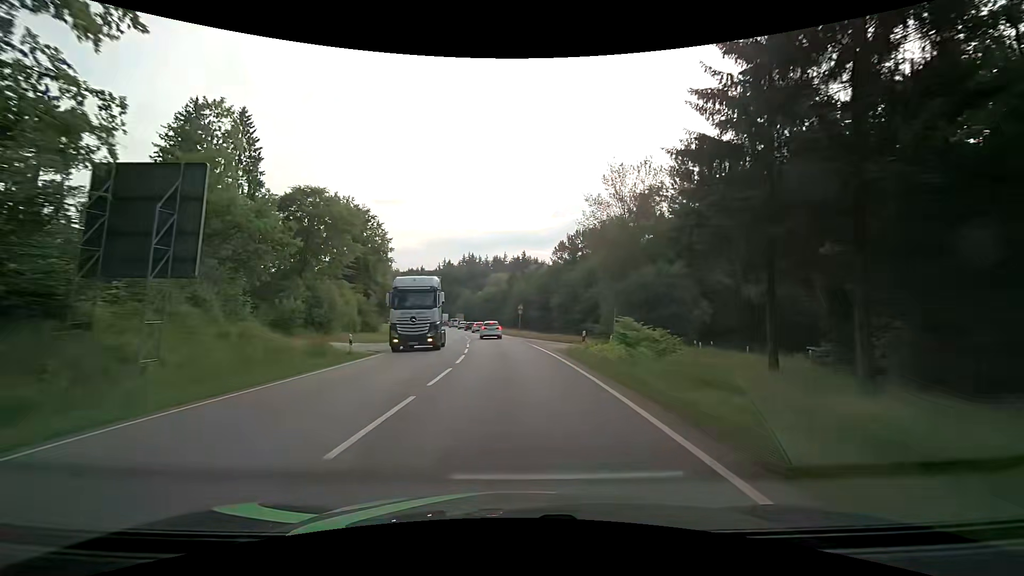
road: secondary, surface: asphalt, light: Day
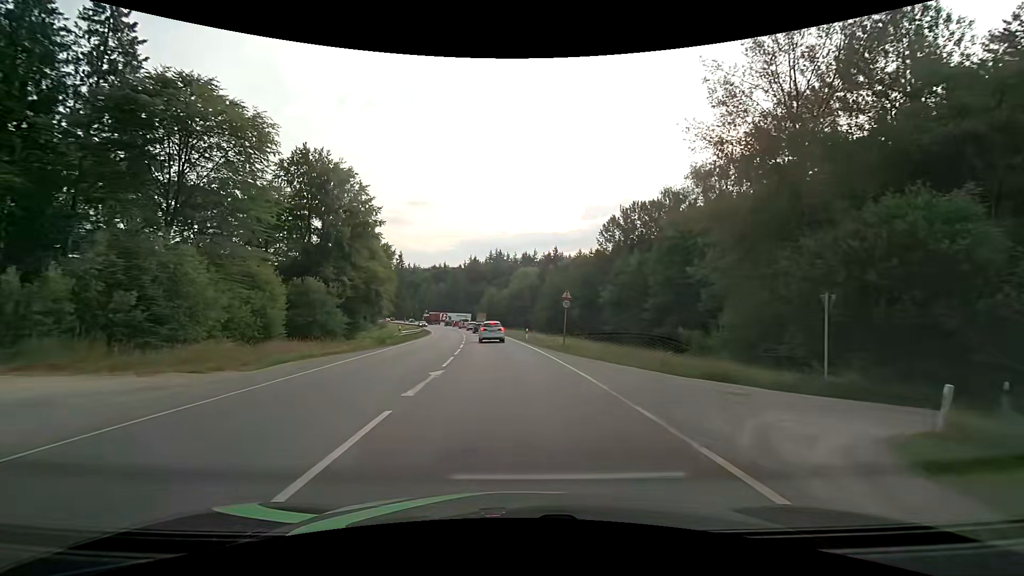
(-0.7, +25.2) m; -3°
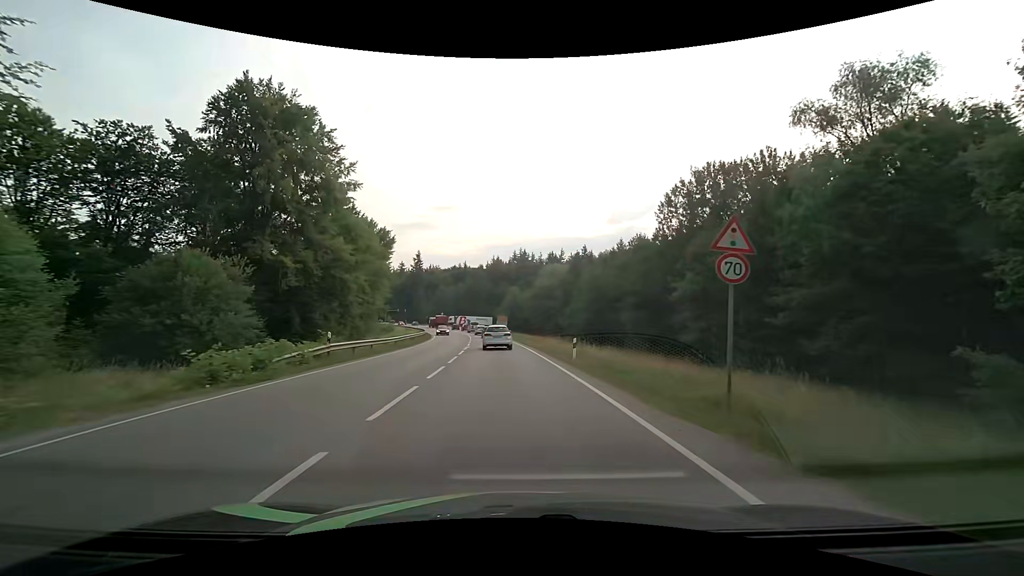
(-0.5, +20.2) m; -3°
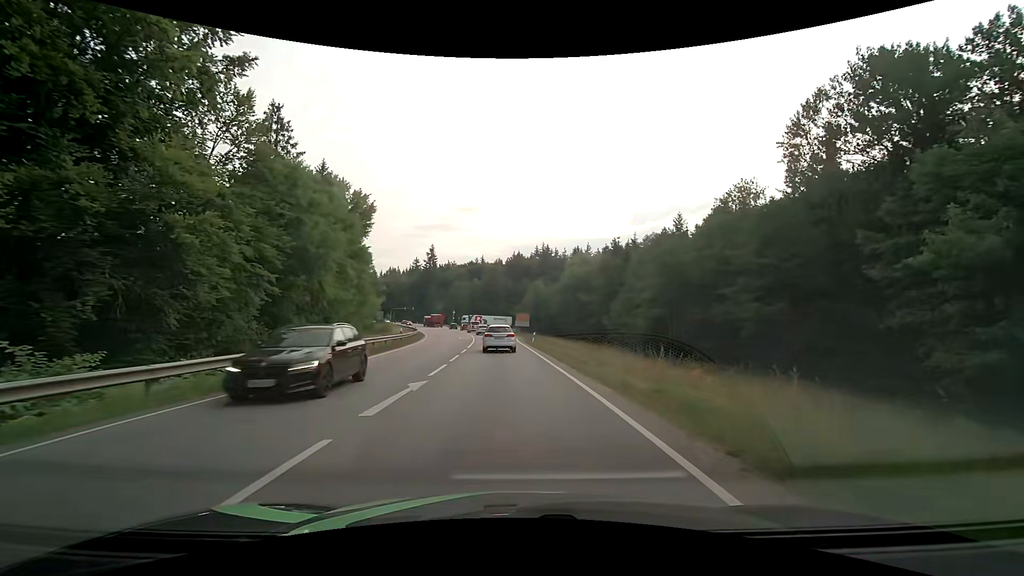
(-0.5, +23.2) m; -3°
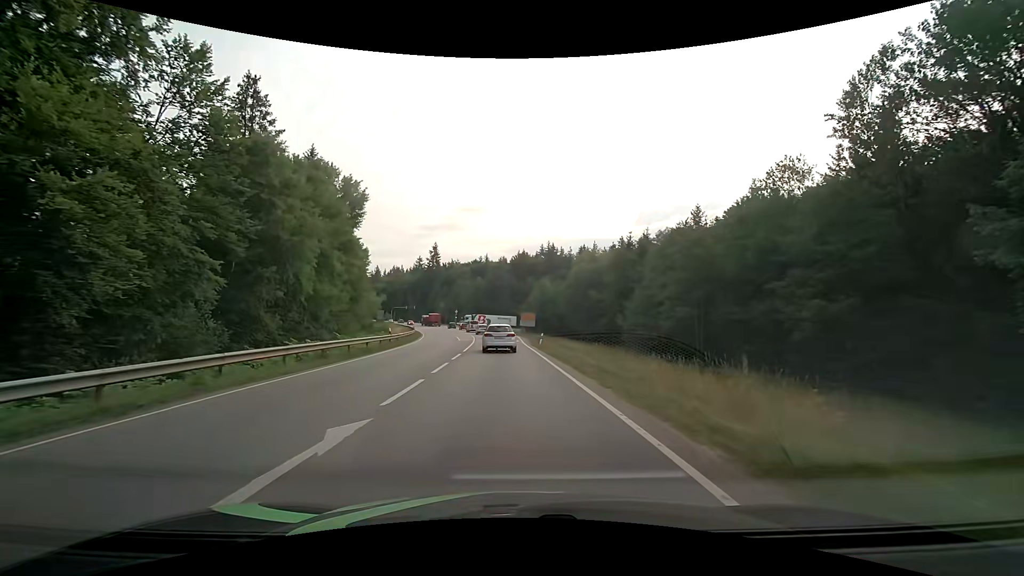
(0.0, +5.4) m; 0°
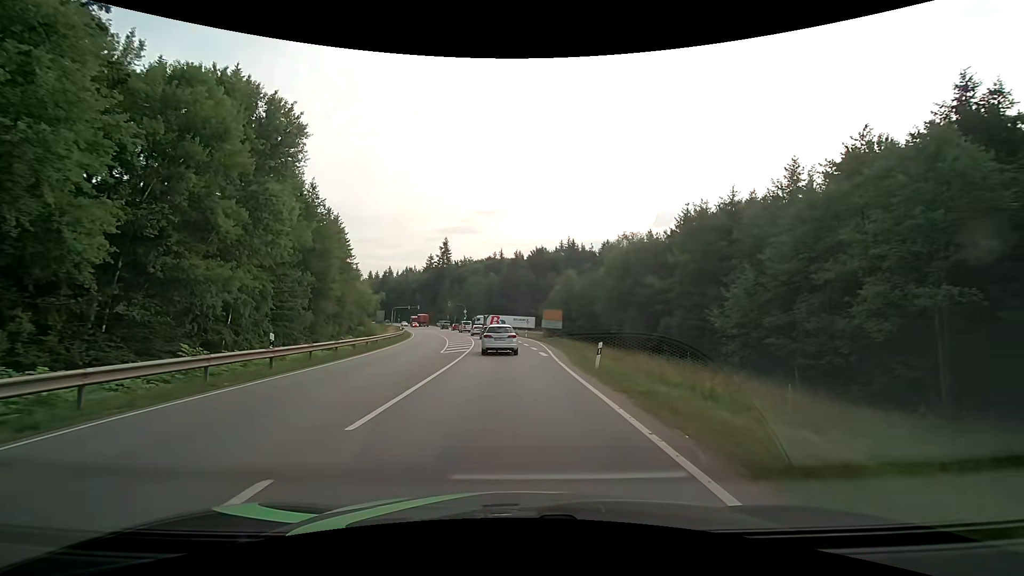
(-0.3, +20.3) m; -2°
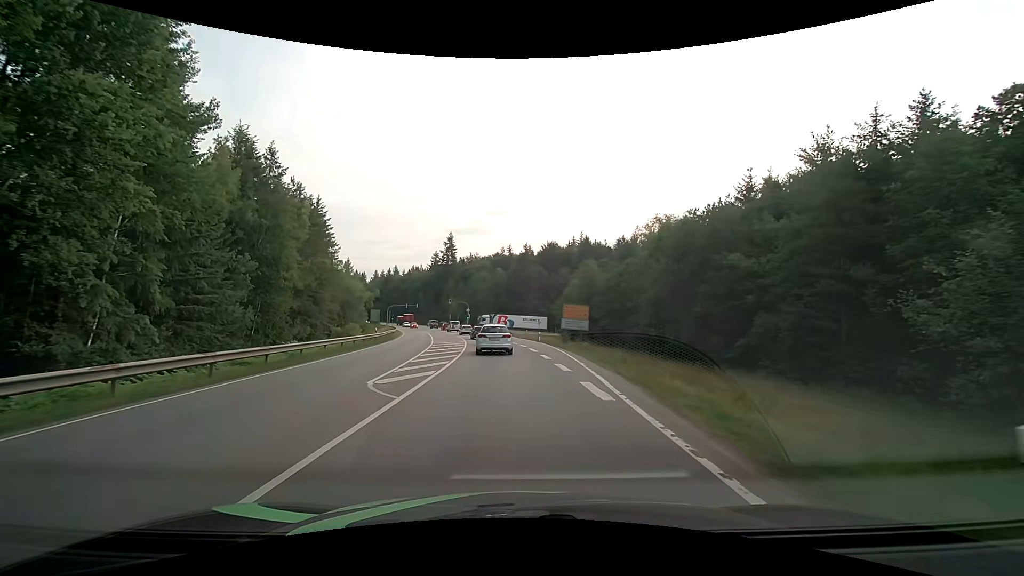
(-0.1, +14.6) m; -1°
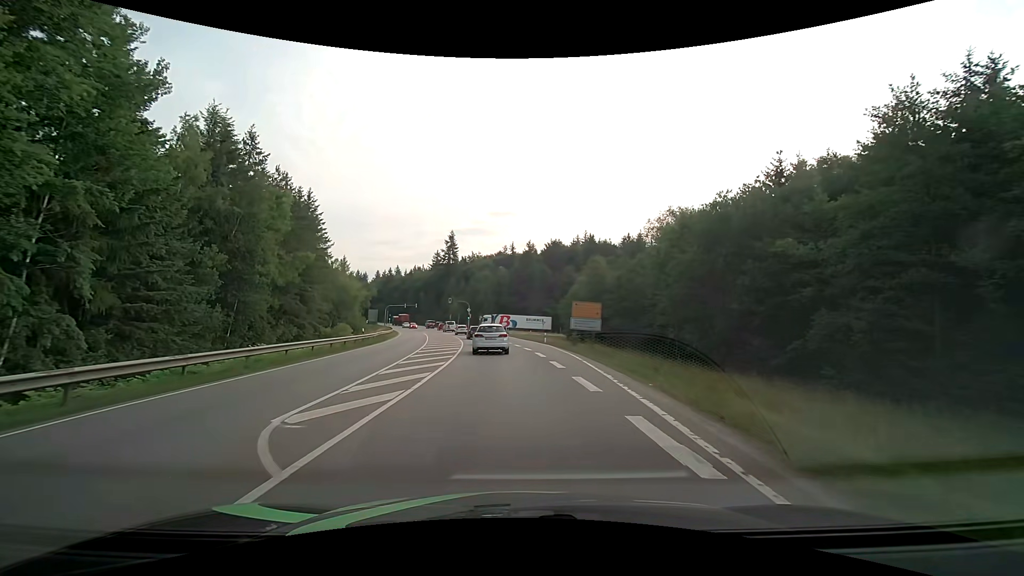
(0.0, +4.9) m; 0°
